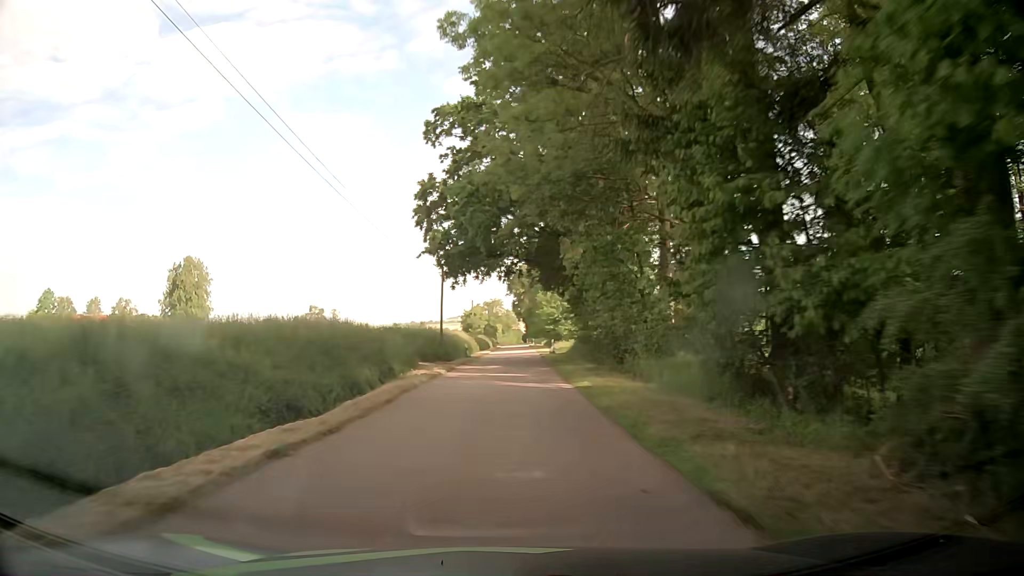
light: Day
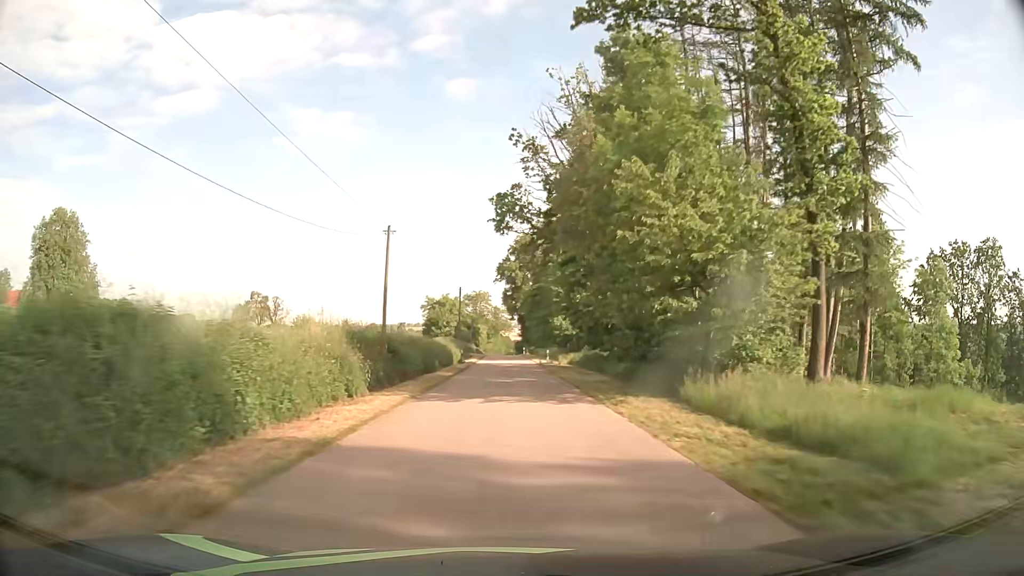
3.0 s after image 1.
(+0.6, +53.4) m; +1°
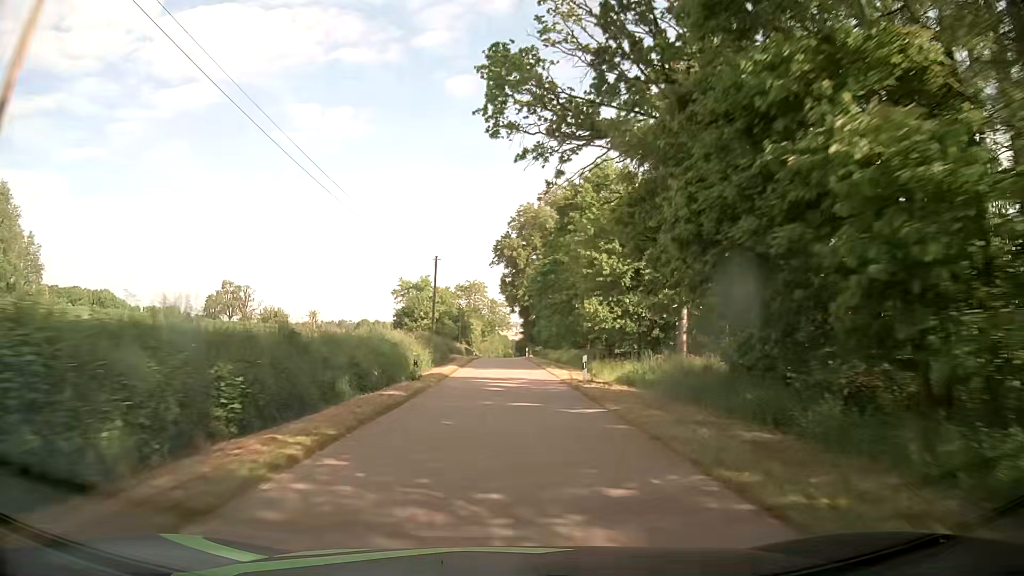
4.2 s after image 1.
(0.0, +21.8) m; +1°
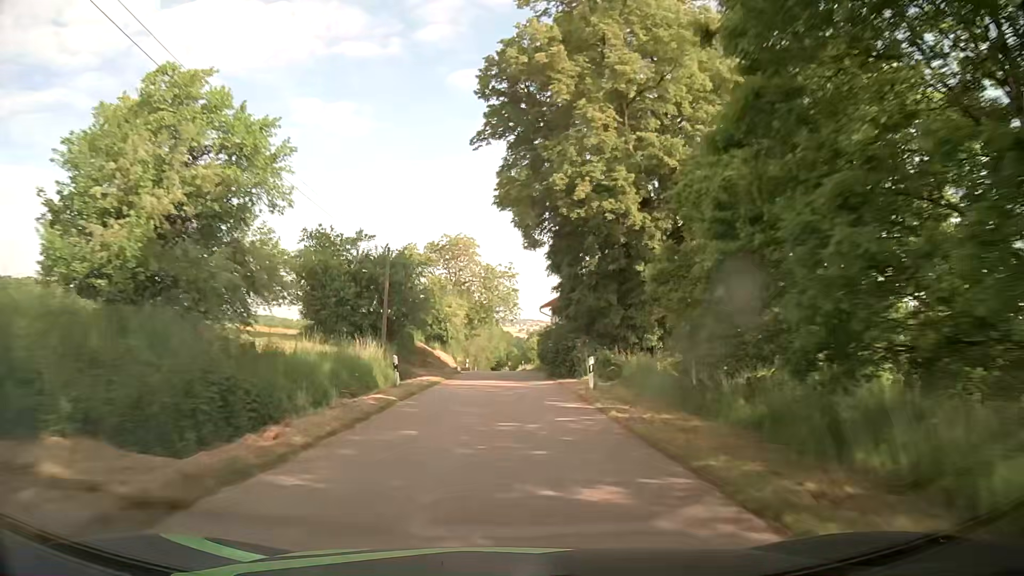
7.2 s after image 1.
(-0.8, +52.7) m; -1°
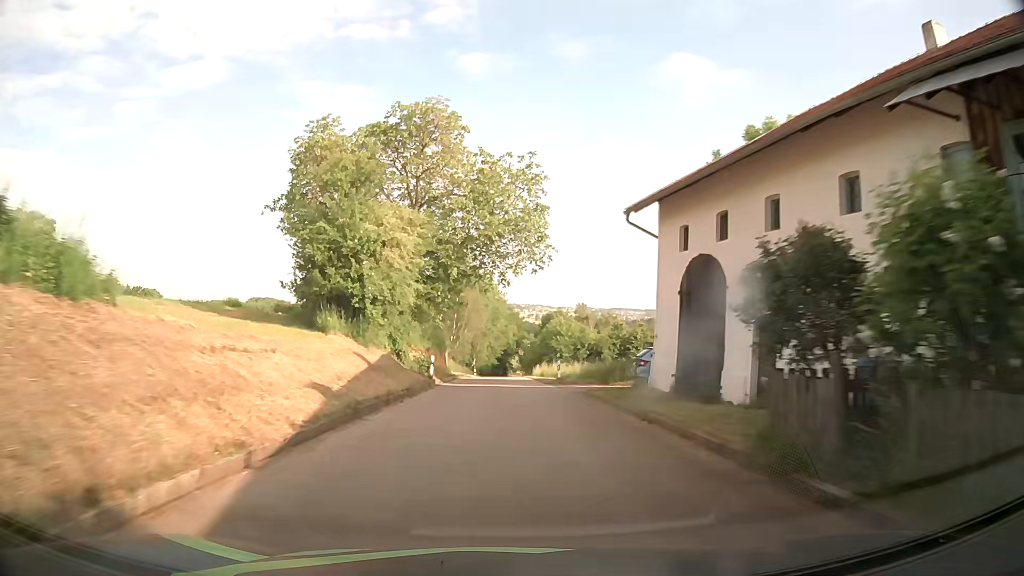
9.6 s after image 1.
(-0.1, +39.9) m; 0°
(0, +10) (0, +20) (0, +30) (0, +40) (0, +50) (0, +60) (0, +70) (0, +80) (0, +90) (0, +100) m
